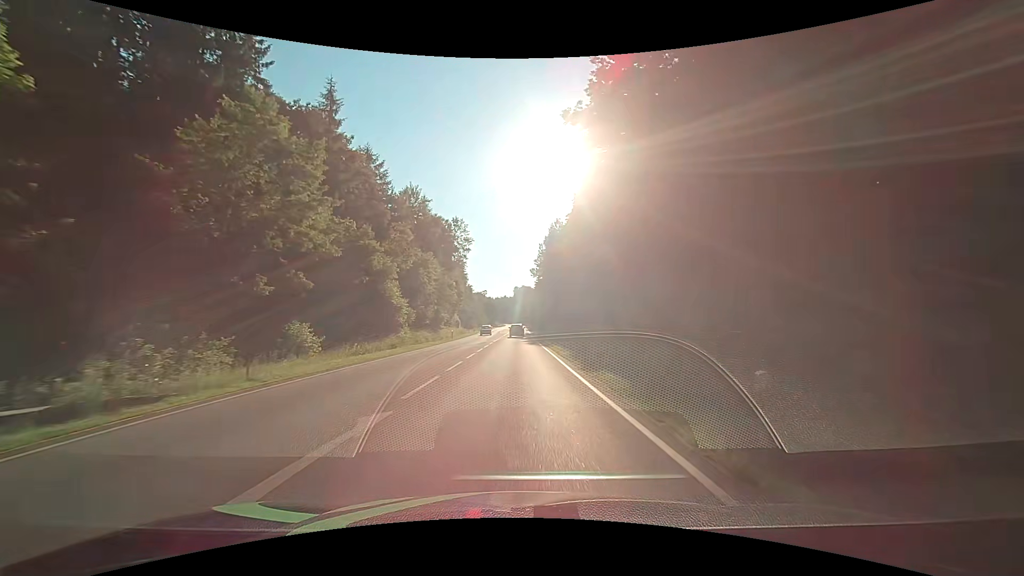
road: secondary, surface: asphalt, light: Day
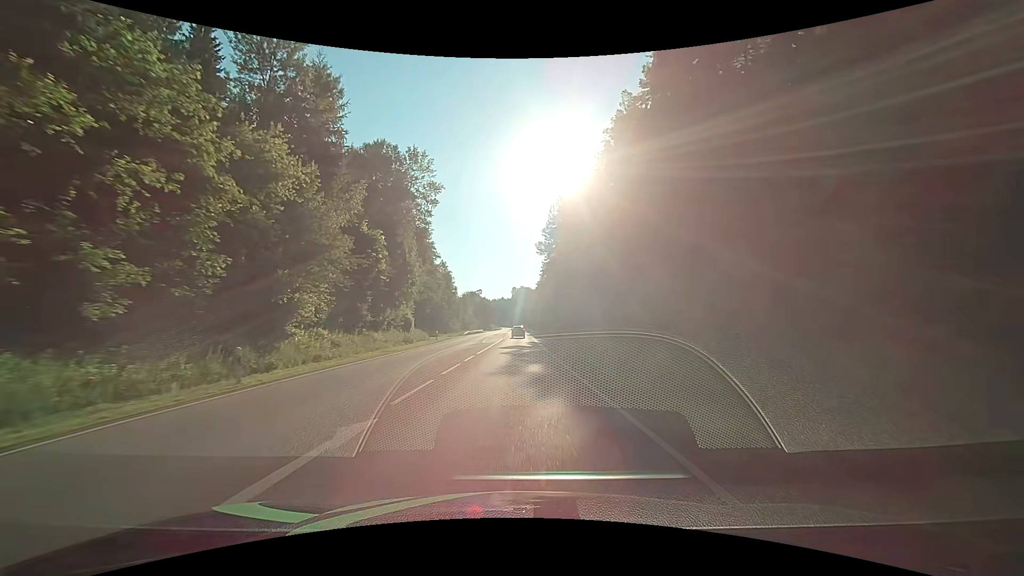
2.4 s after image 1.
(+0.1, +42.9) m; 0°
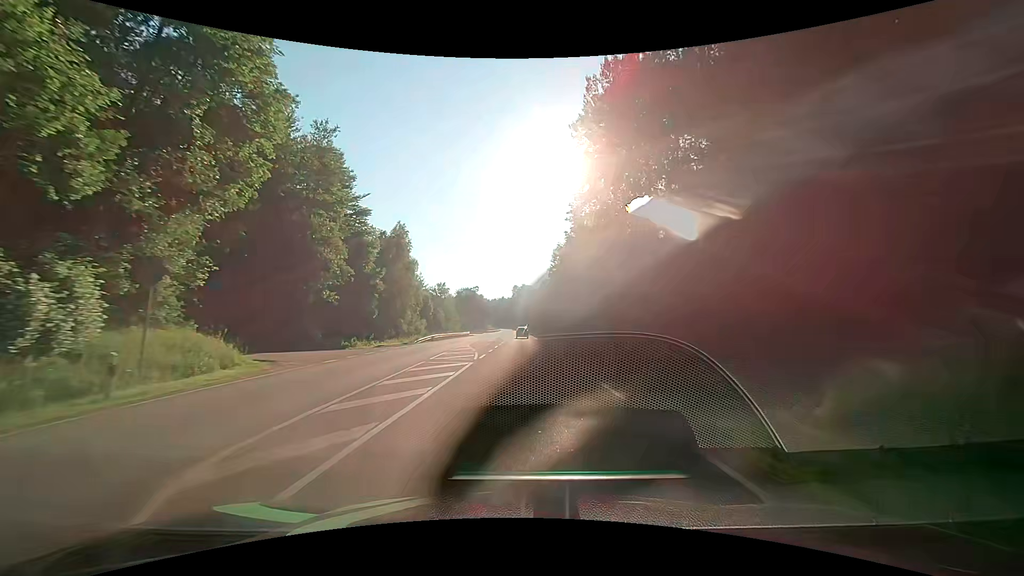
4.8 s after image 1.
(-0.1, +42.9) m; -1°
(0, +10) (0, +20) (+1, +30) (+1, +40) (+1, +50) (+1, +60) (+2, +70) (+2, +80) (+2, +90) (+2, +100) m
